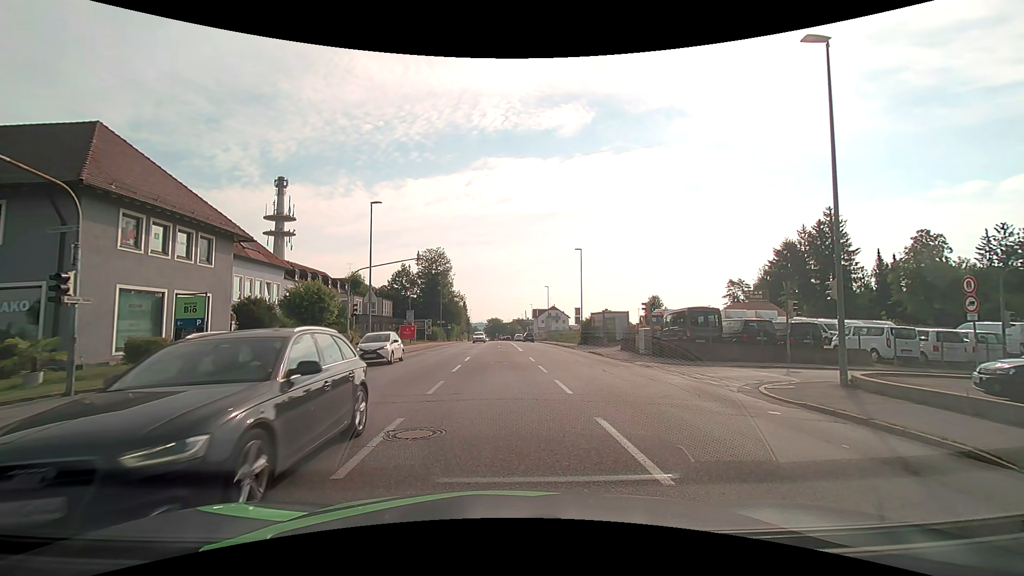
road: tertiary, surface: asphalt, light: Day
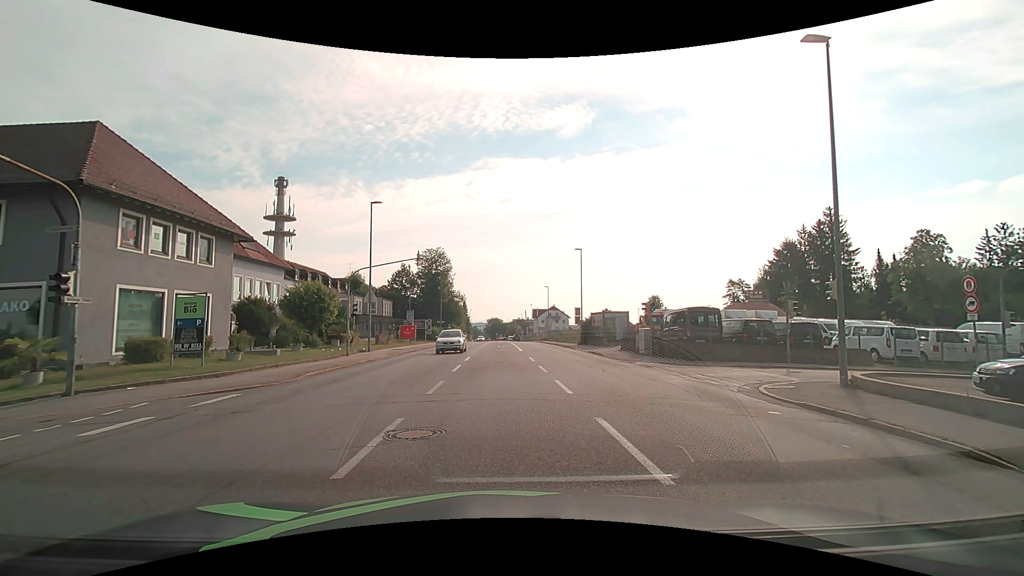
(0.0, 0.0) m; 0°
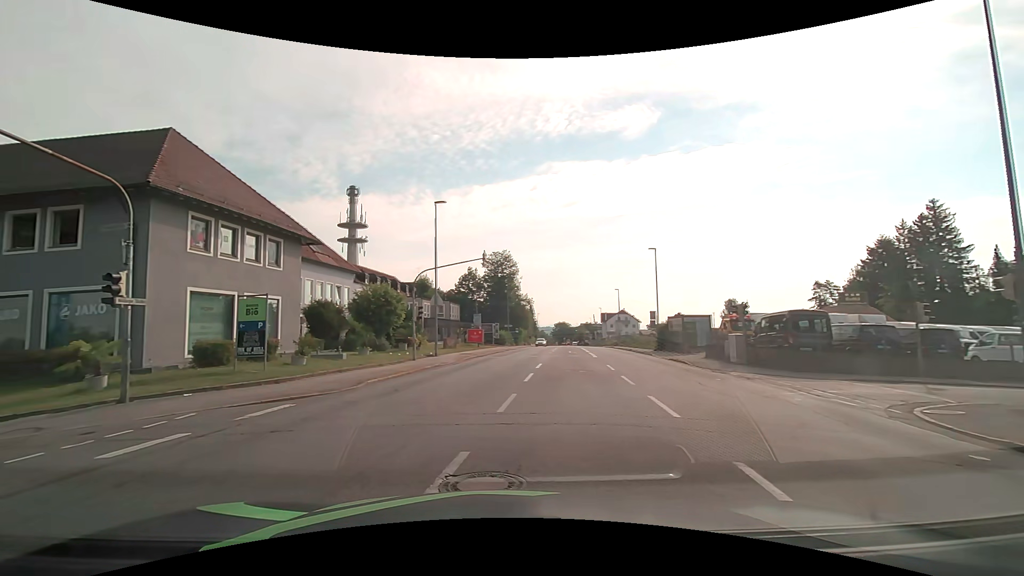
(-0.1, +2.3) m; -8°
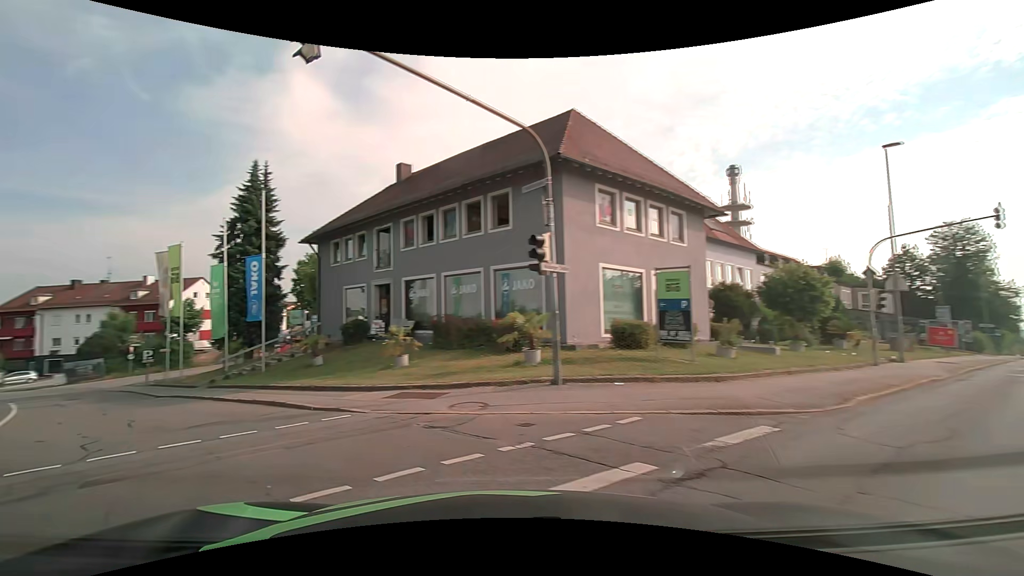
(-1.9, +4.7) m; -42°
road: residential
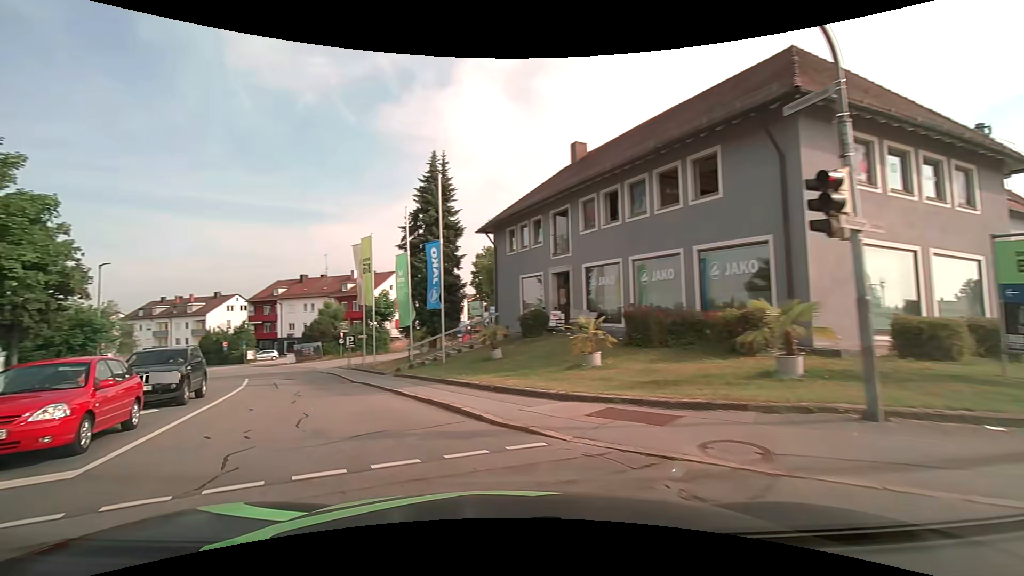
(-0.6, +3.3) m; -19°
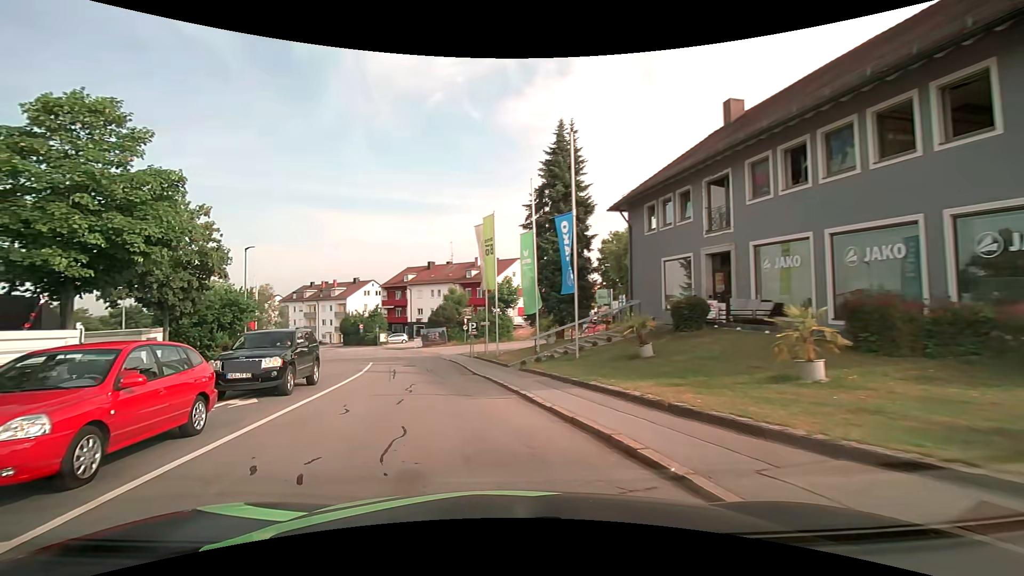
(-0.5, +3.6) m; -14°
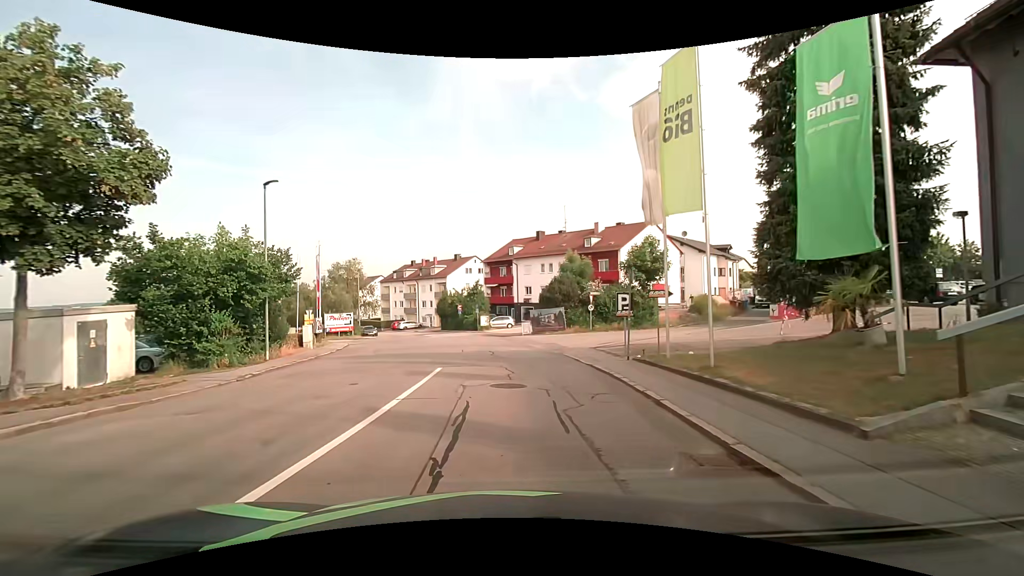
(-2.0, +14.8) m; -11°
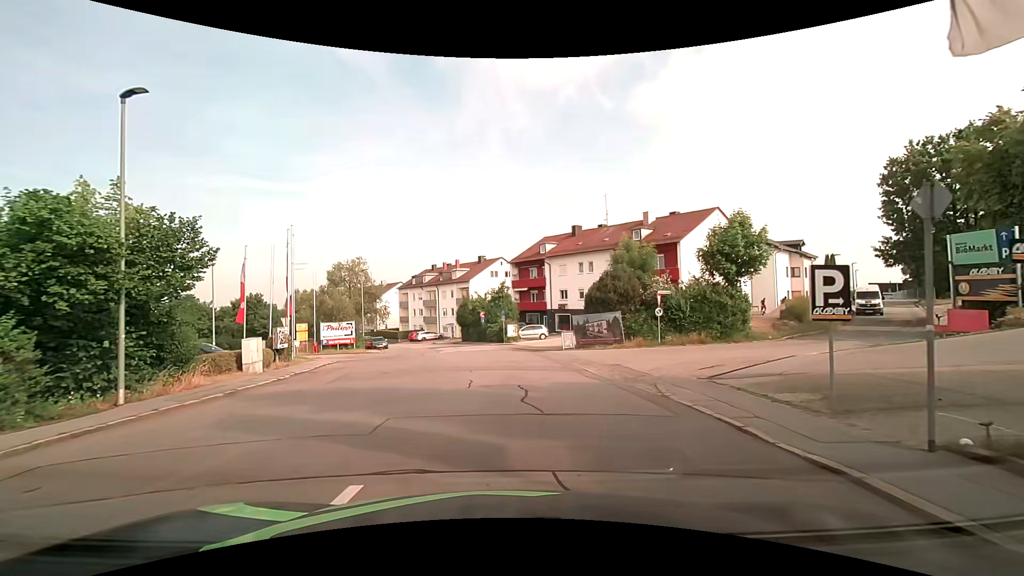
(-0.3, +10.2) m; -6°
